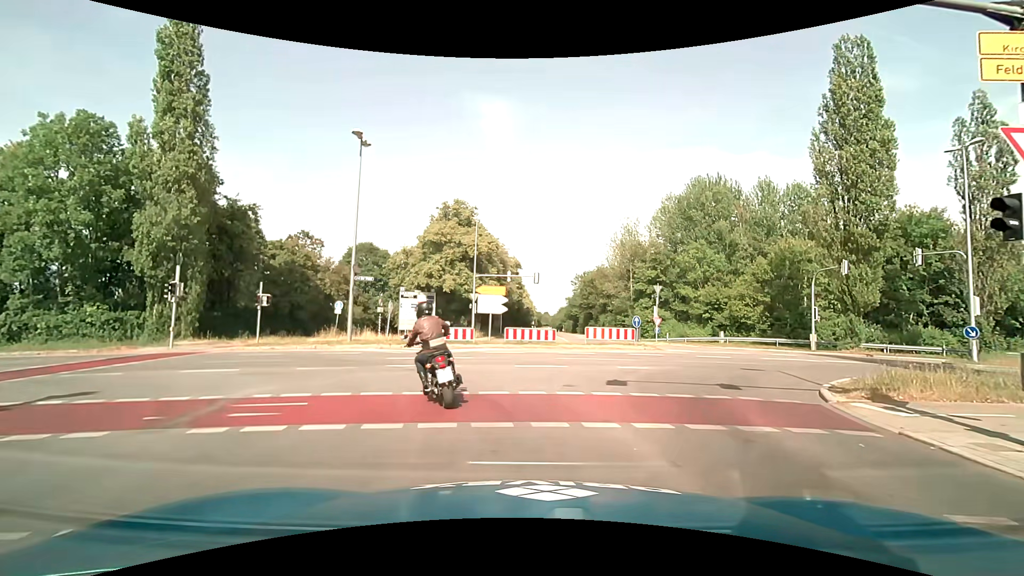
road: tertiary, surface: asphalt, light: Day
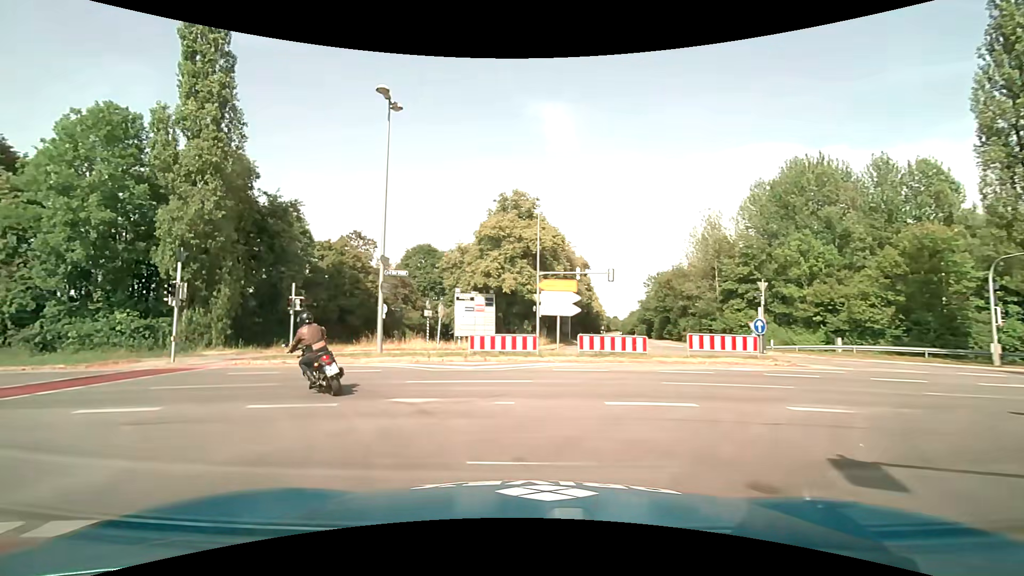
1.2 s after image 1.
(-0.2, +6.2) m; -6°
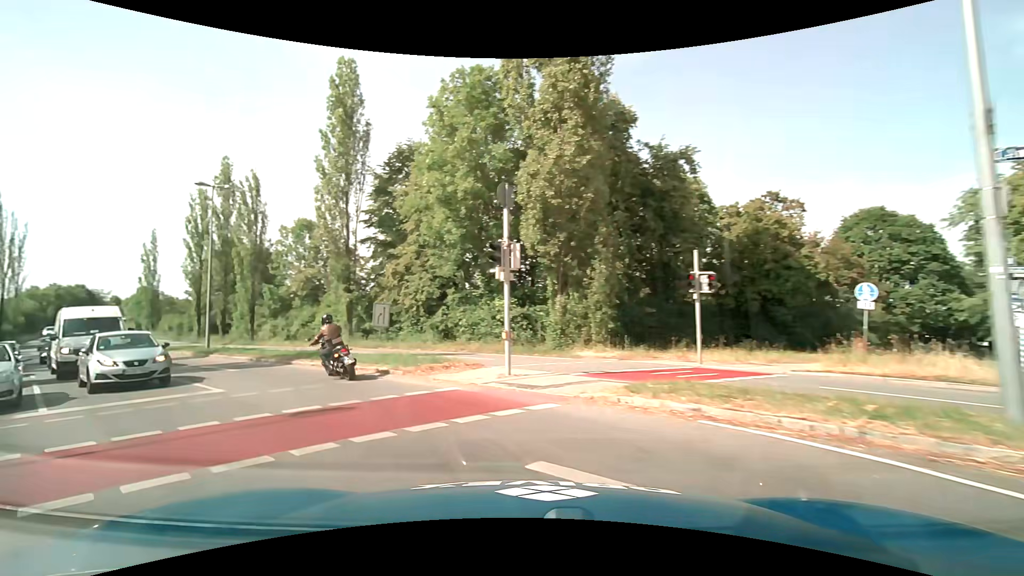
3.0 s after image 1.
(-4.3, +11.9) m; -42°
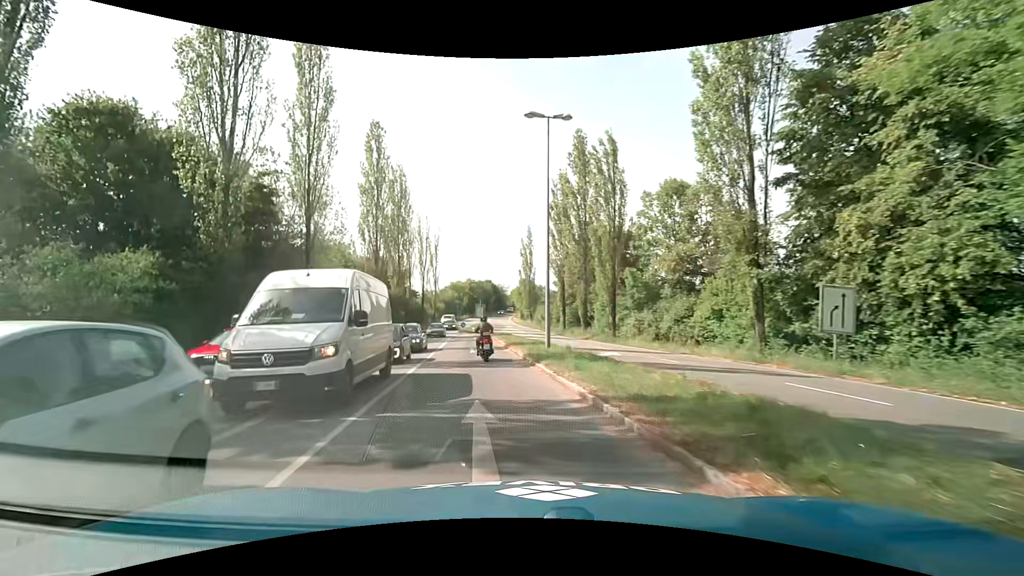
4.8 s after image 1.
(-5.9, +13.8) m; -41°
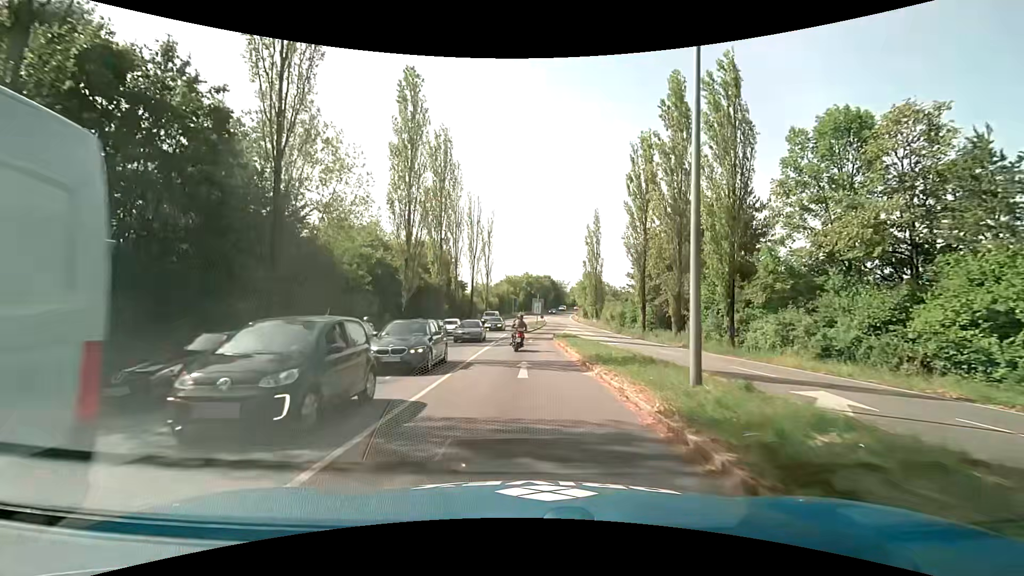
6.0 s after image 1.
(-1.1, +11.9) m; -8°
